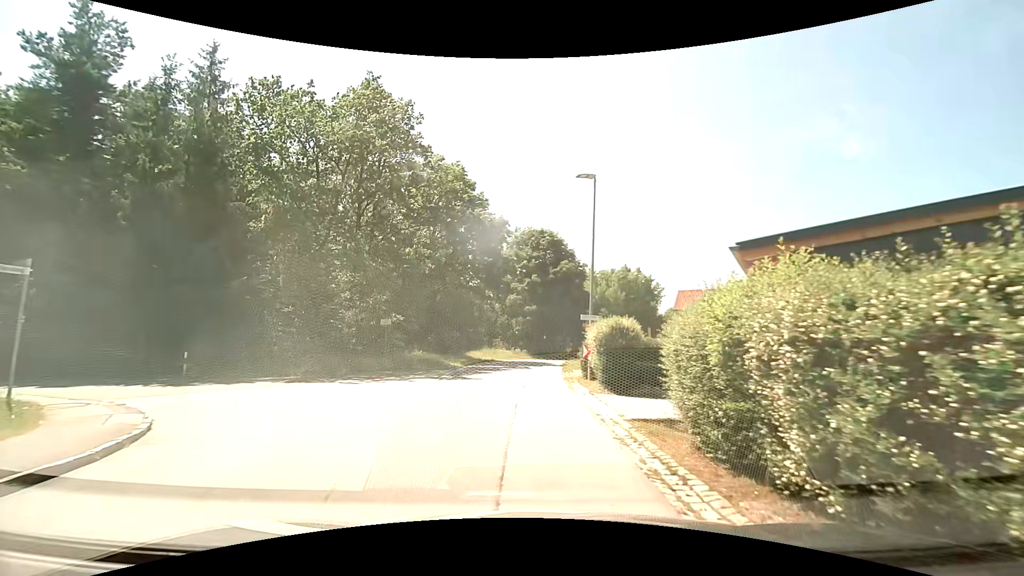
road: residential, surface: asphalt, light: Day
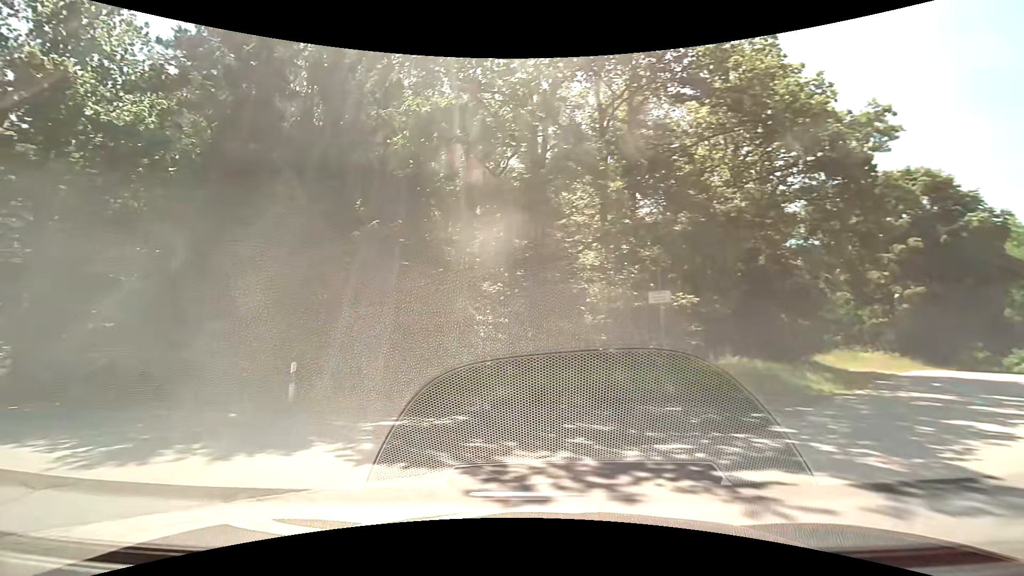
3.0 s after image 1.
(-2.3, +13.9) m; -32°
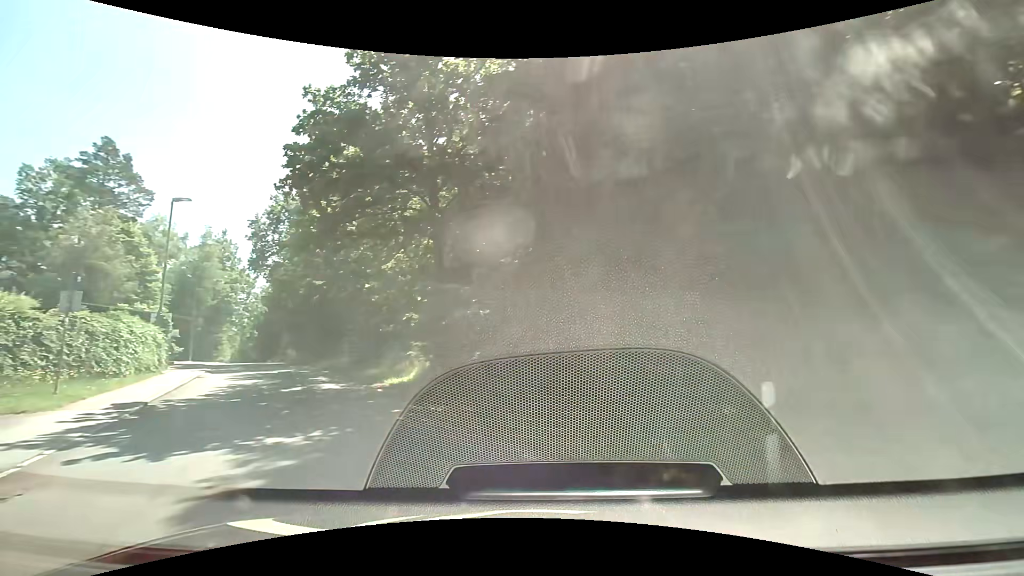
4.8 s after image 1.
(-2.5, +6.8) m; -43°
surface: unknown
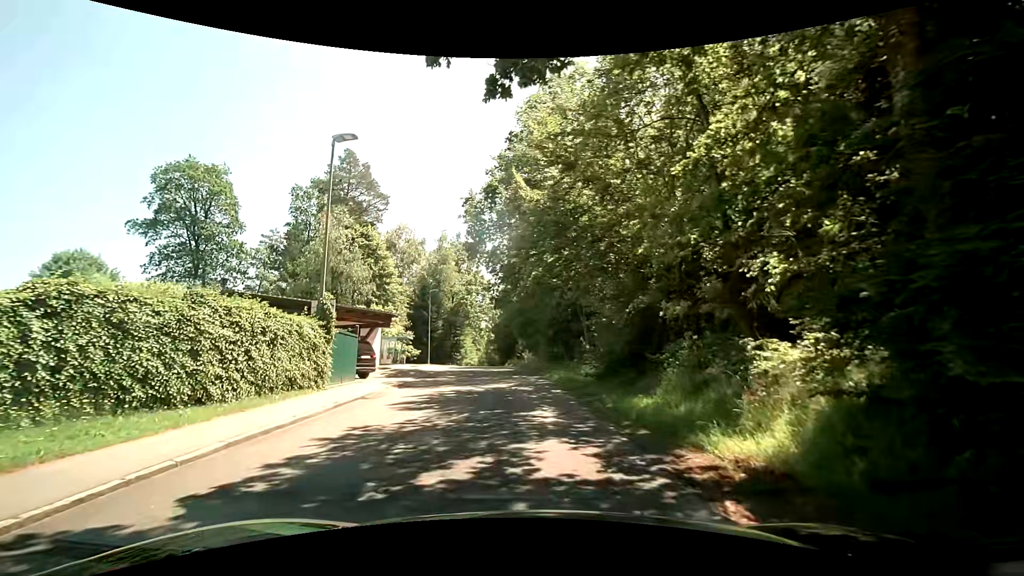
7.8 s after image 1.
(-3.5, +11.2) m; -27°
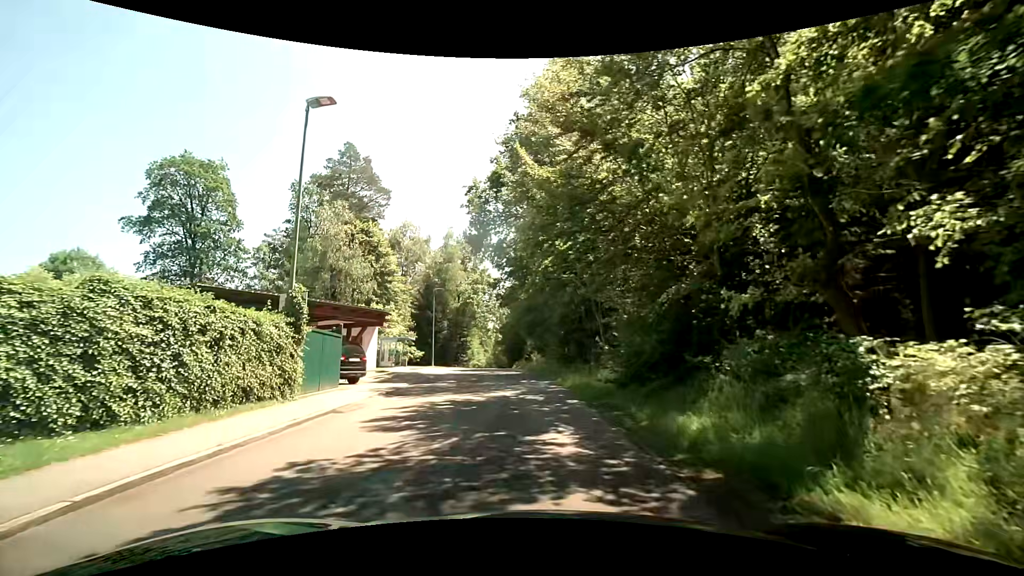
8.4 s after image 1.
(0.0, +2.6) m; -2°
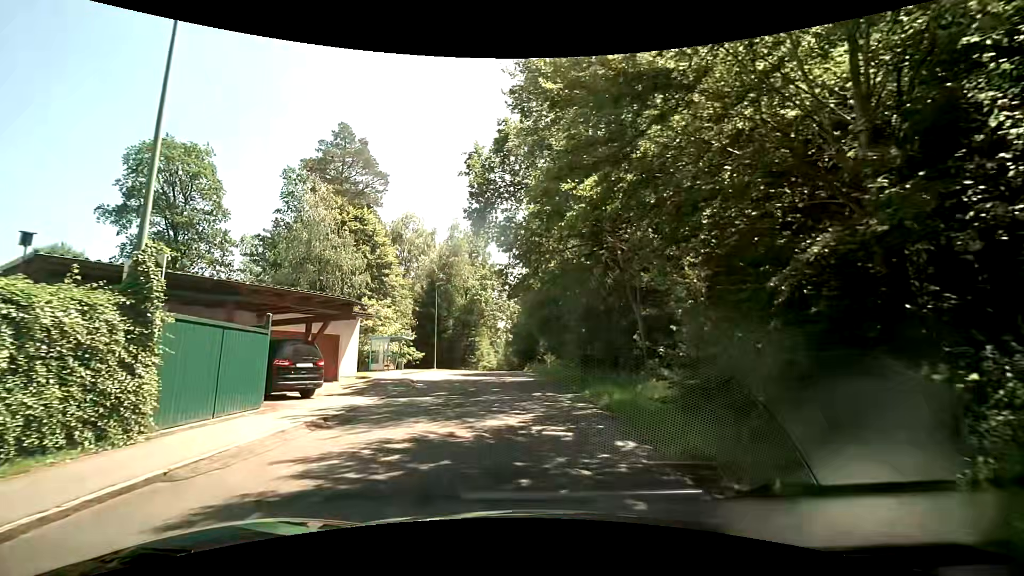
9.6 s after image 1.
(0.0, +5.5) m; -1°
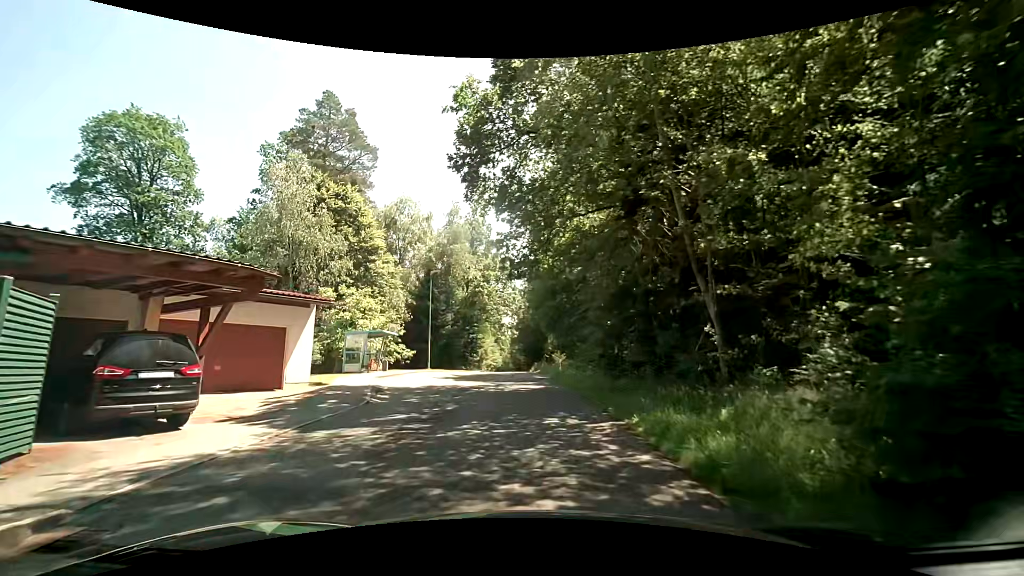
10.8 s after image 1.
(0.0, +6.1) m; 0°
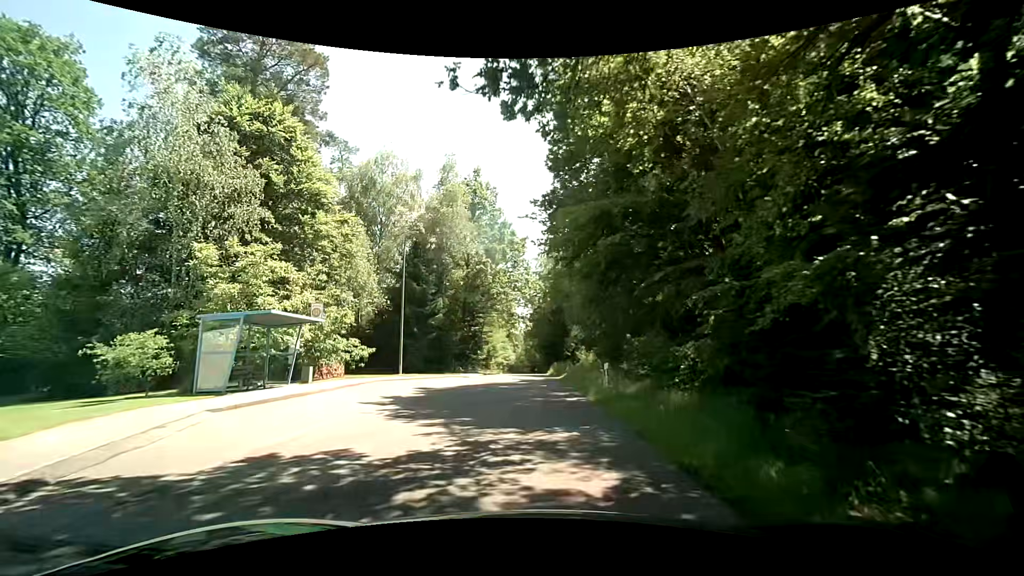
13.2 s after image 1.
(-0.1, +13.5) m; -2°
(0, +10) (0, +20) (0, +30) (0, +40) (0, +50) (0, +60) (0, +70) (0, +80) (0, +90) (0, +100) m
